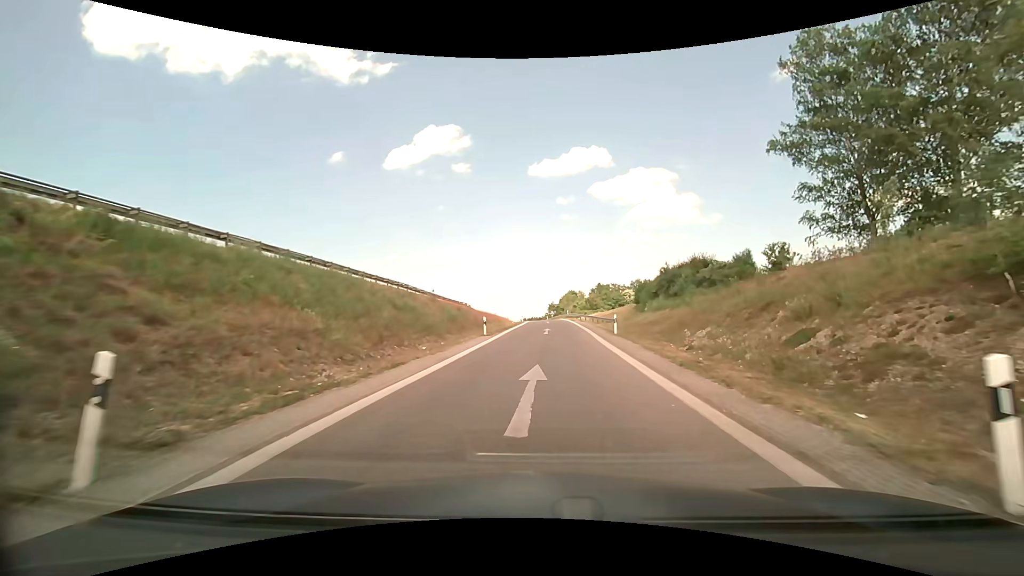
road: motorway_link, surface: asphalt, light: Day
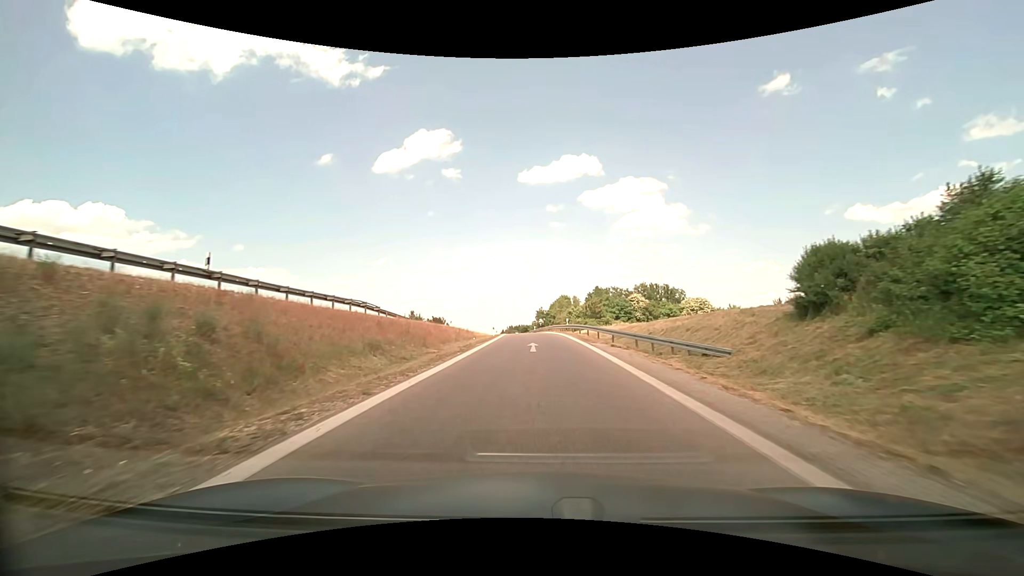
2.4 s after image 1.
(+0.9, +31.1) m; +2°
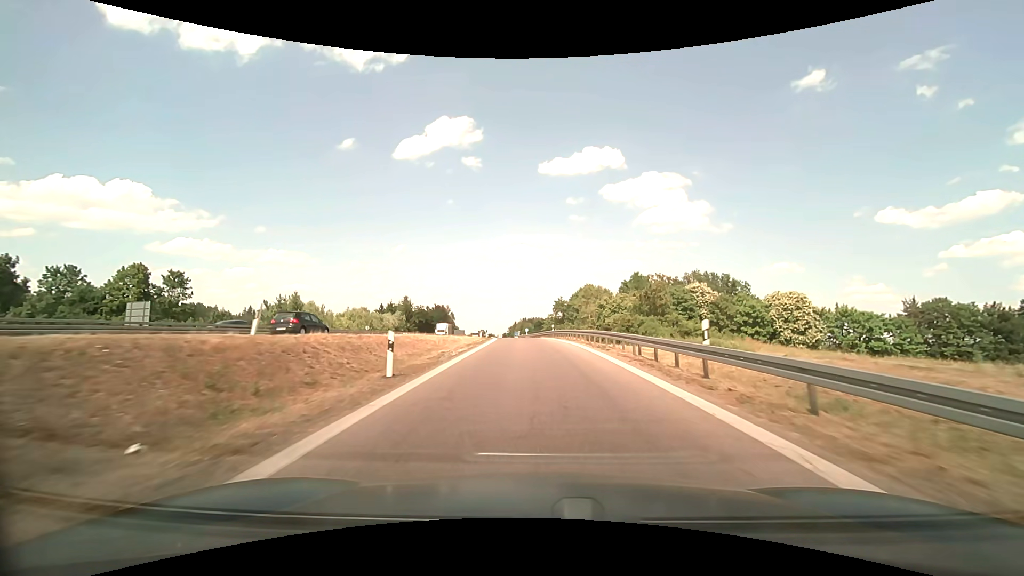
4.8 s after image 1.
(-0.4, +37.0) m; -2°
(0, +10) (0, +20) (0, +30) (-1, +40) (-2, +50) (-3, +60) (-4, +70) (-5, +80) (-5, +90) (-6, +100) m
